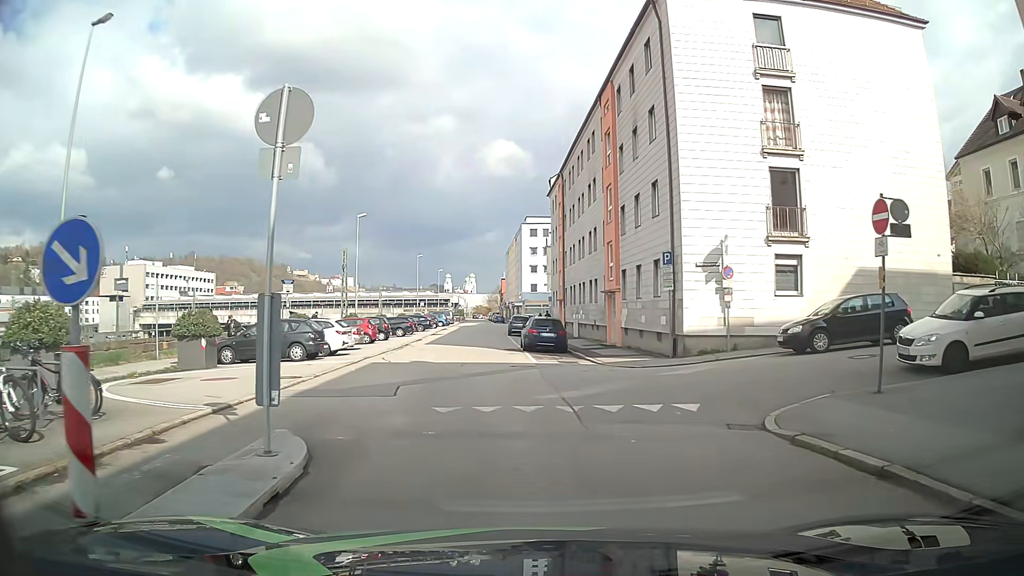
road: residential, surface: asphalt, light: Day
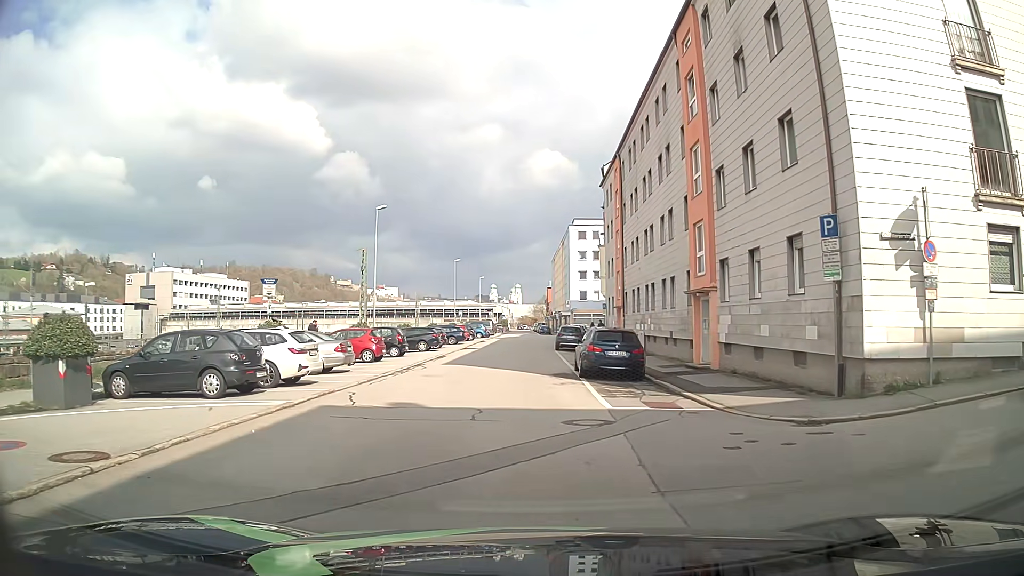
(-0.2, +9.1) m; -4°
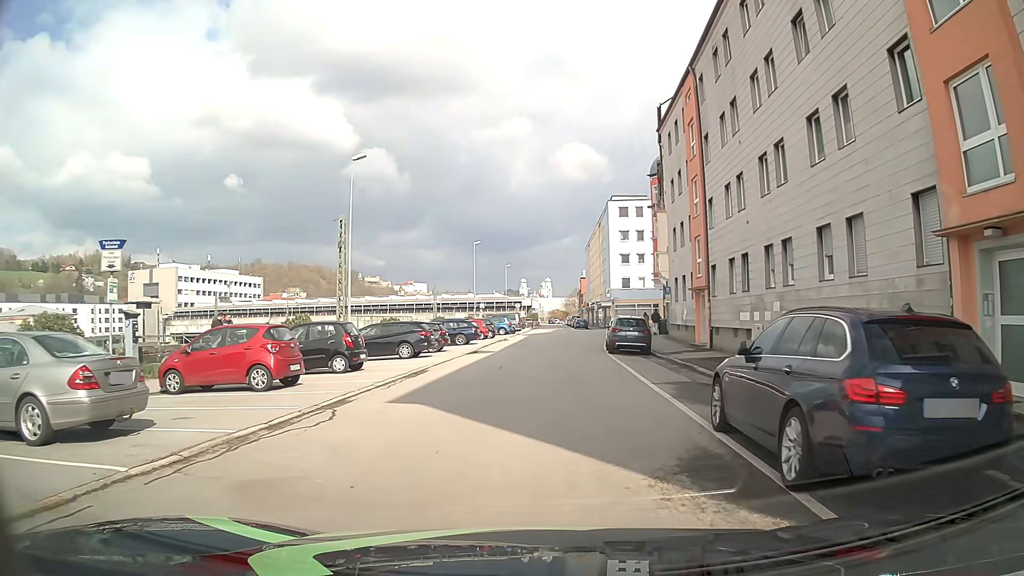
(-0.3, +14.4) m; -3°
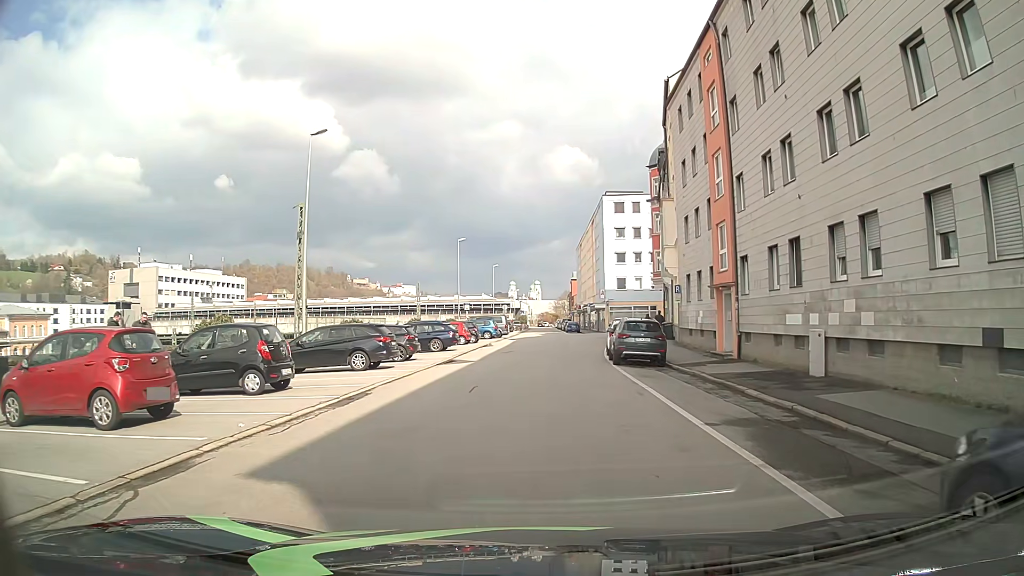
(+0.1, +5.5) m; 0°
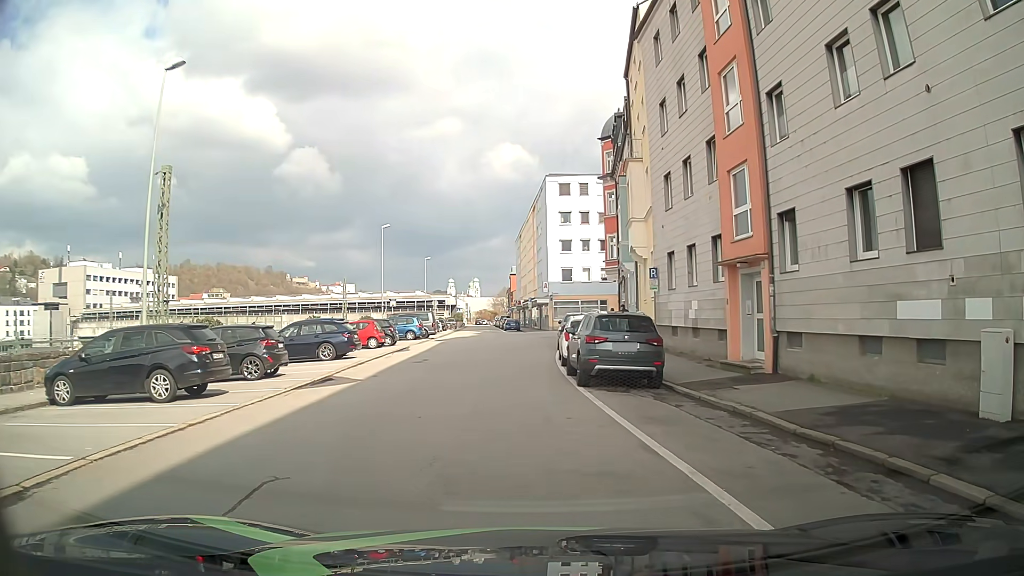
(+0.5, +8.7) m; +5°
